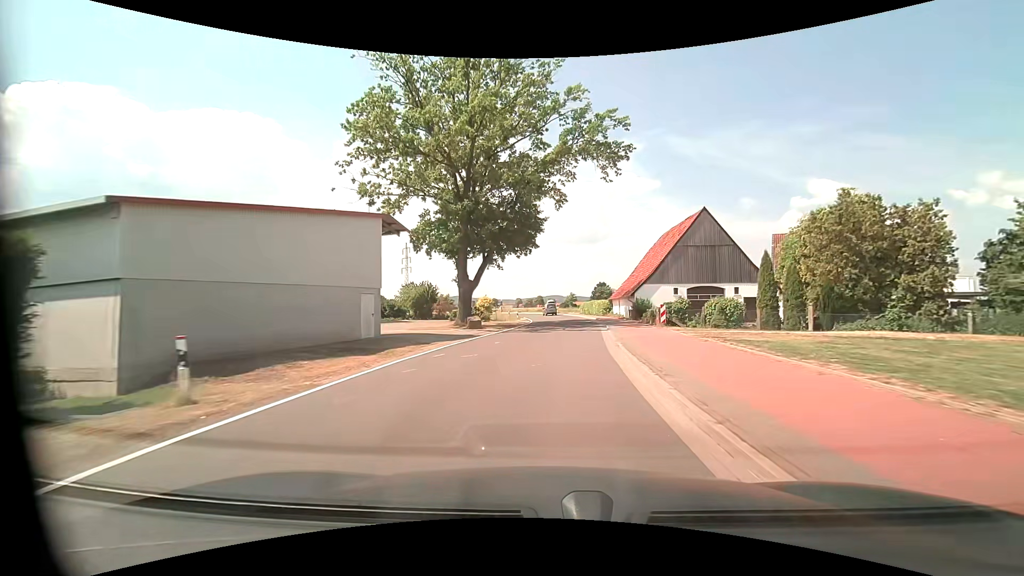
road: tertiary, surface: asphalt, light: Day
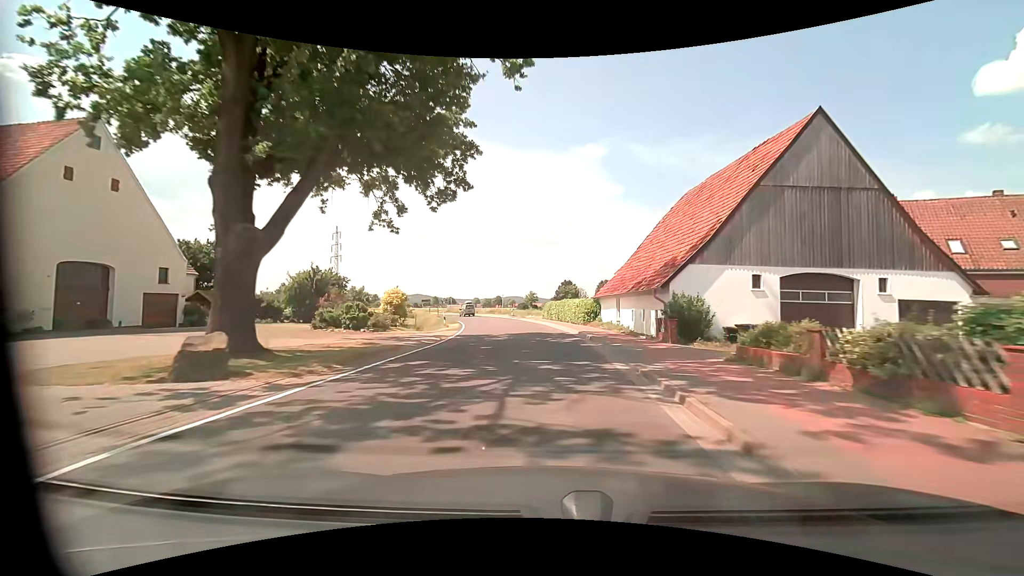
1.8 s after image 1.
(+1.1, +23.3) m; +5°
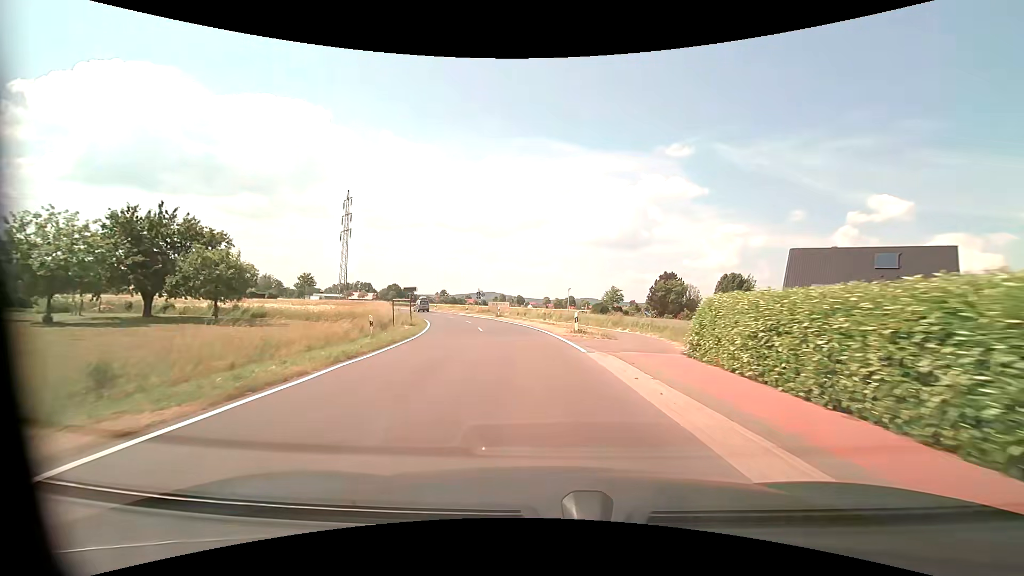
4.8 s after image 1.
(-1.8, +38.7) m; -8°
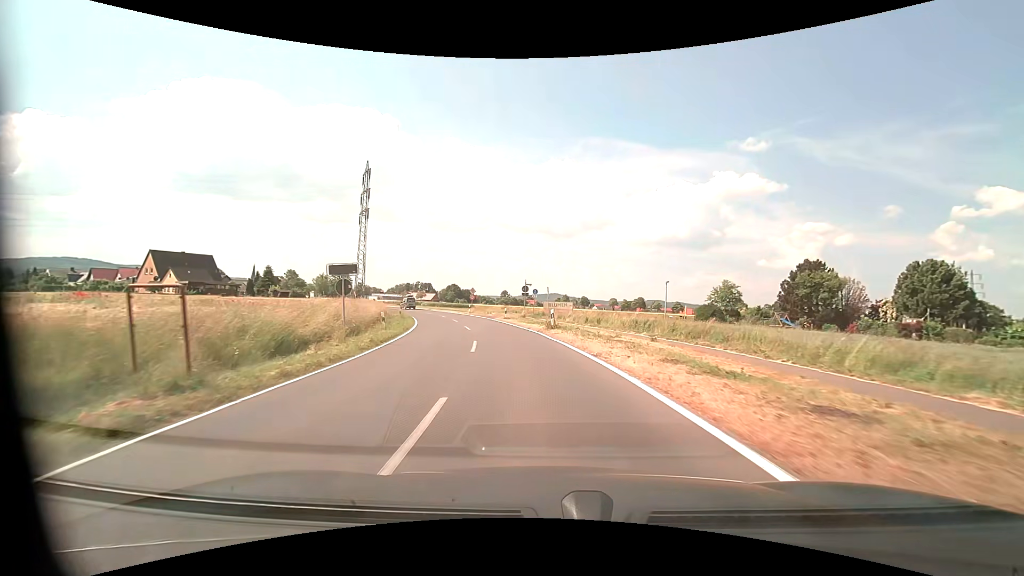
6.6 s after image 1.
(-1.4, +23.2) m; -7°
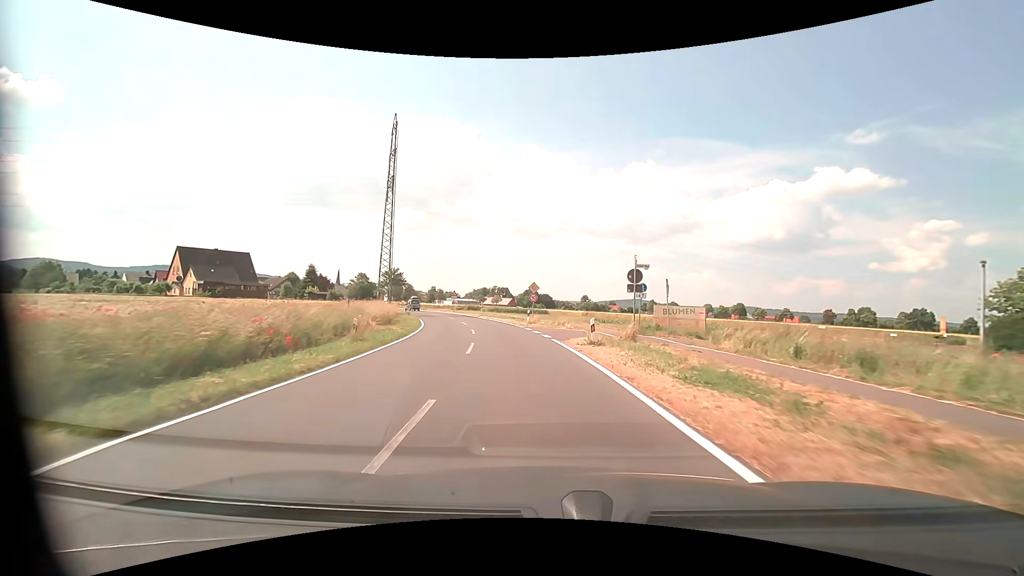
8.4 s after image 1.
(-1.8, +23.2) m; -9°
